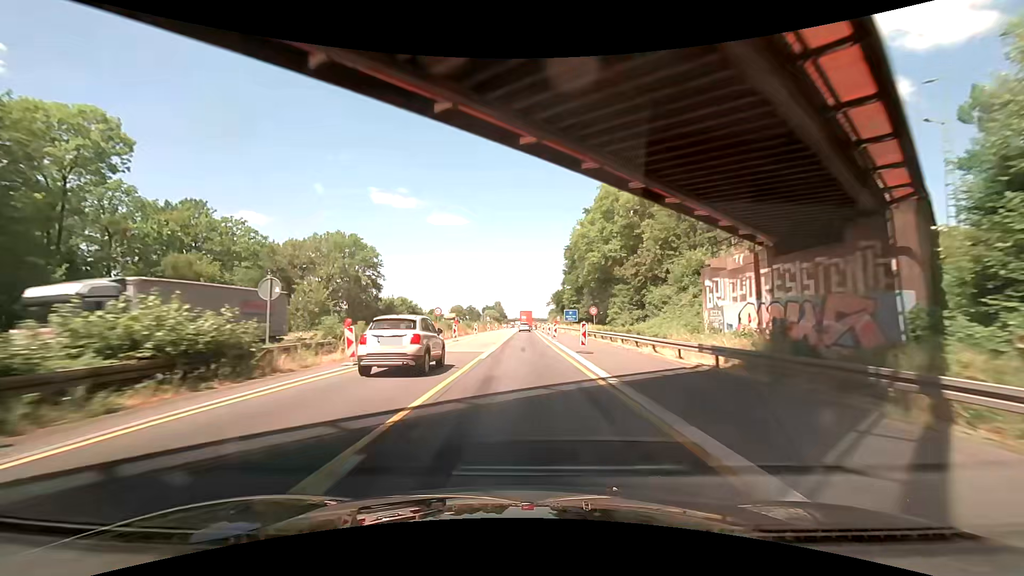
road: motorway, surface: asphalt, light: Day
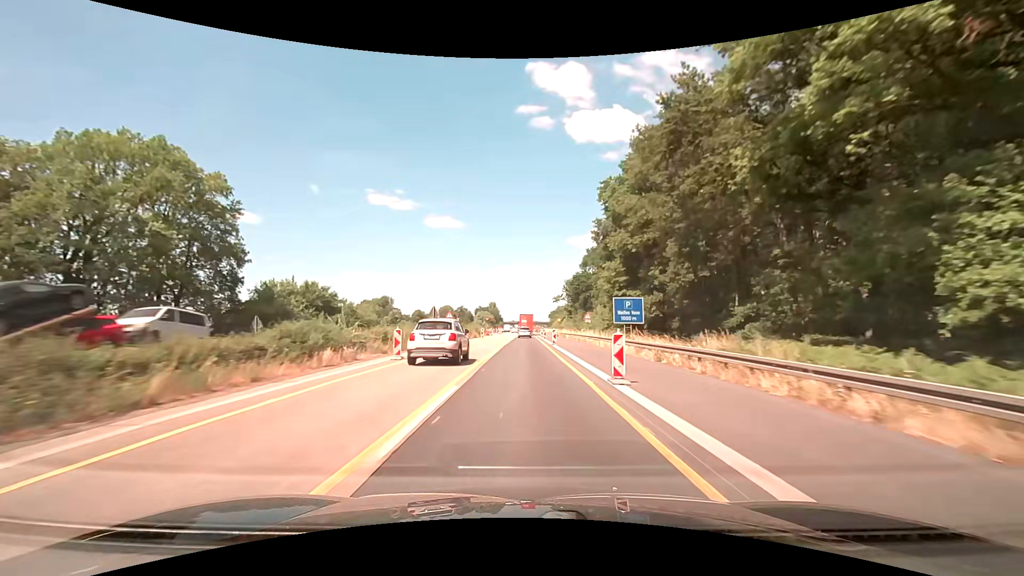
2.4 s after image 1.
(-0.8, +50.6) m; 0°
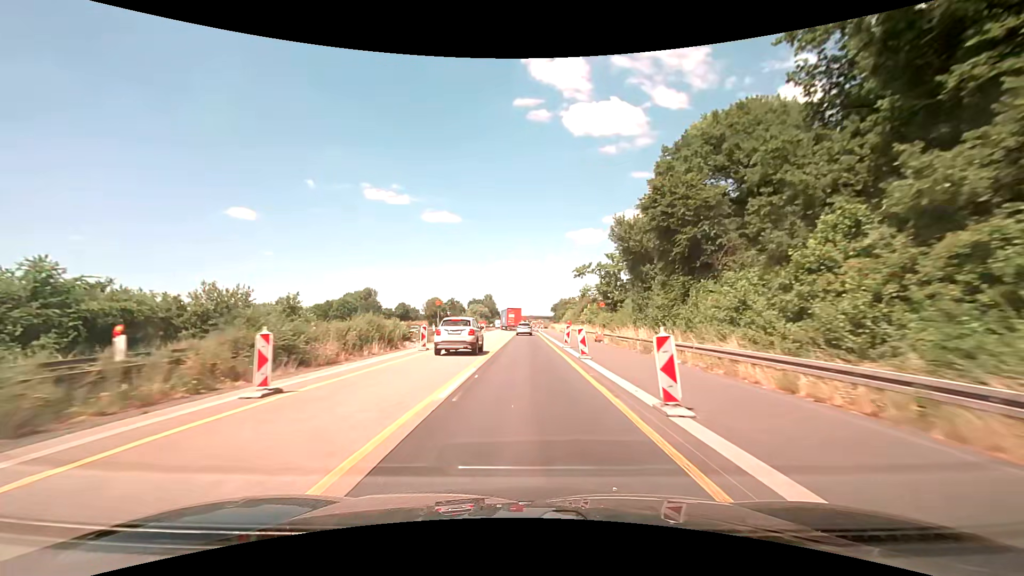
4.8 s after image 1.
(+0.1, +49.6) m; 0°
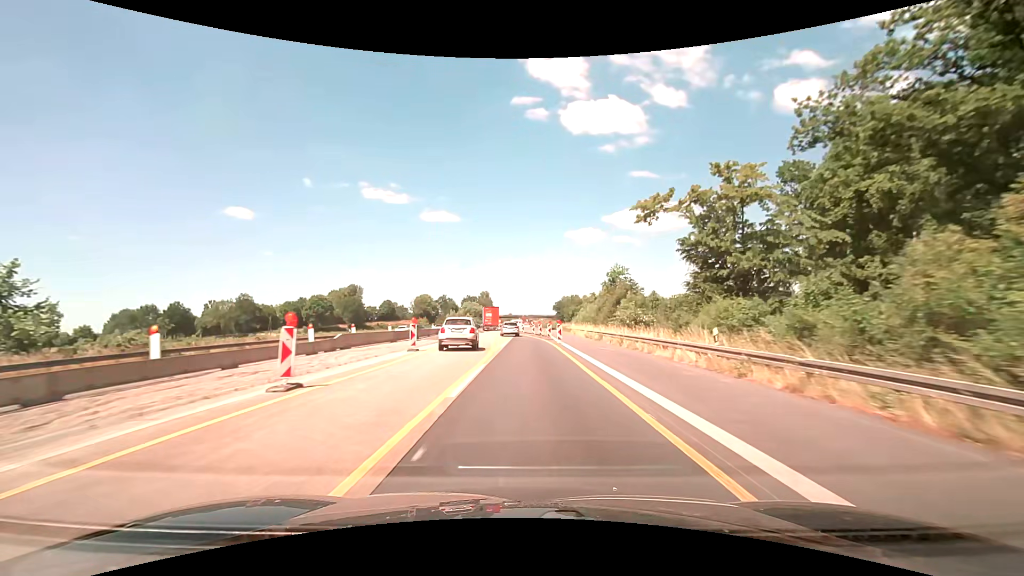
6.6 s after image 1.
(+0.1, +34.5) m; 0°
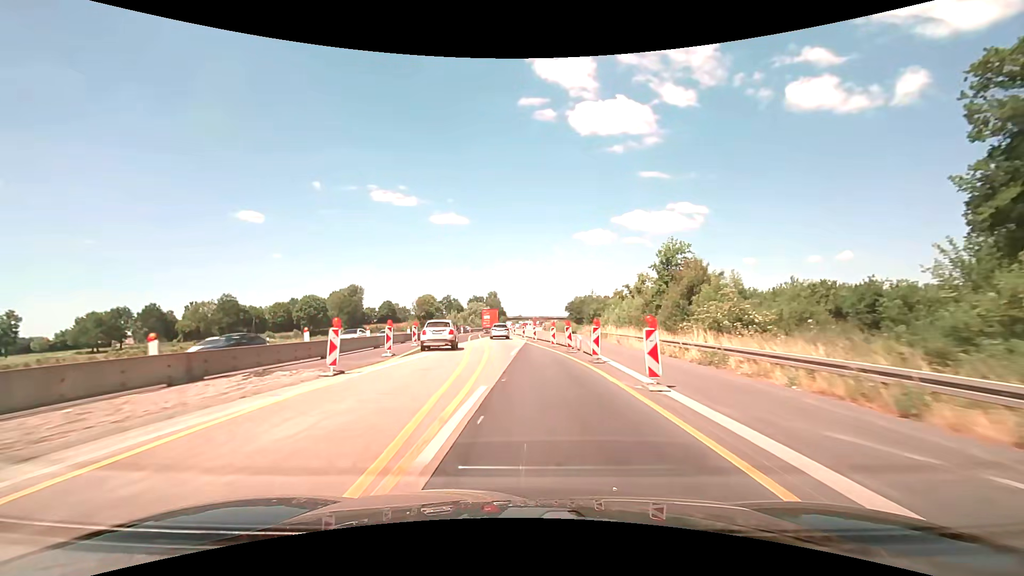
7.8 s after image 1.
(-0.1, +22.2) m; -1°
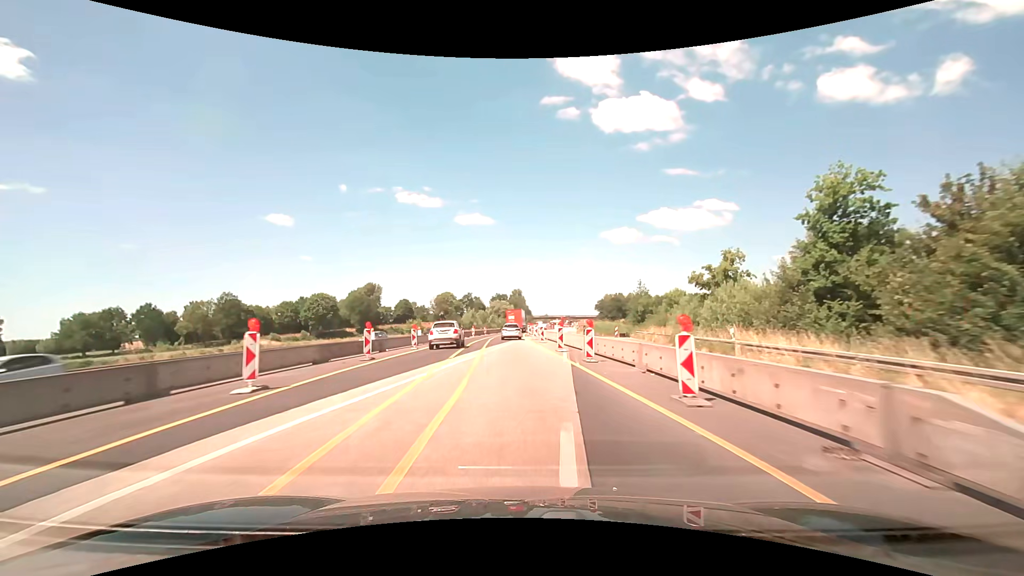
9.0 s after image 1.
(-0.5, +21.7) m; -3°
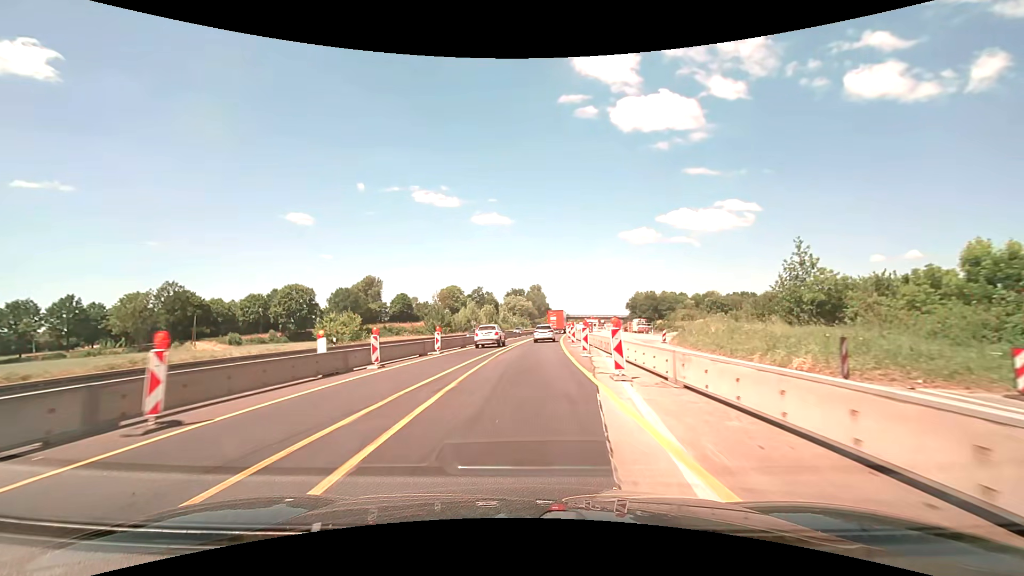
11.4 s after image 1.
(-1.1, +42.8) m; -2°
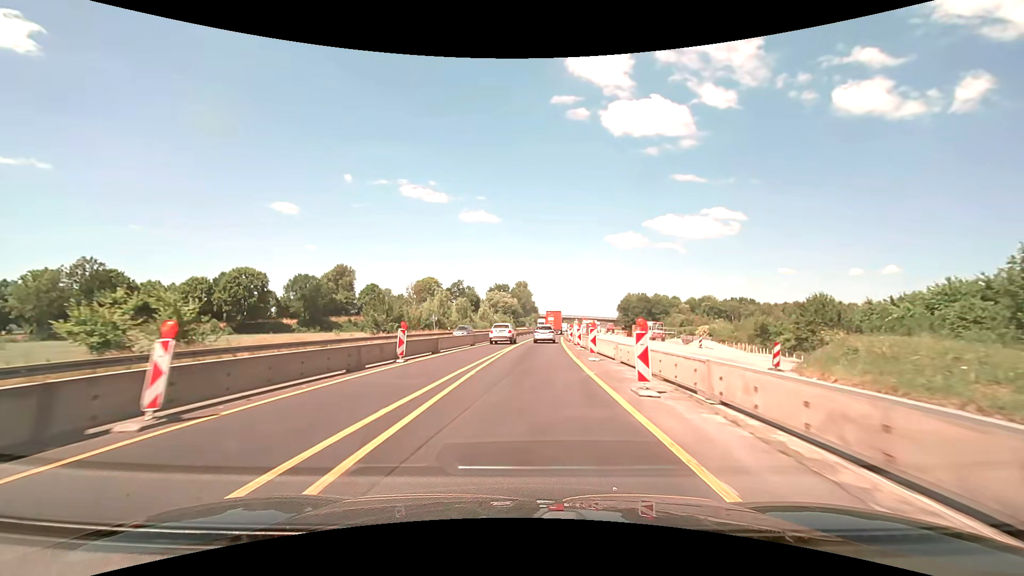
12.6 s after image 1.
(+0.3, +21.5) m; +2°
(0, +10) (0, +20) (+1, +30) (+2, +40) (+2, +50) (+3, +60) (+4, +70) (+5, +80) (+6, +90) (+7, +100) m
